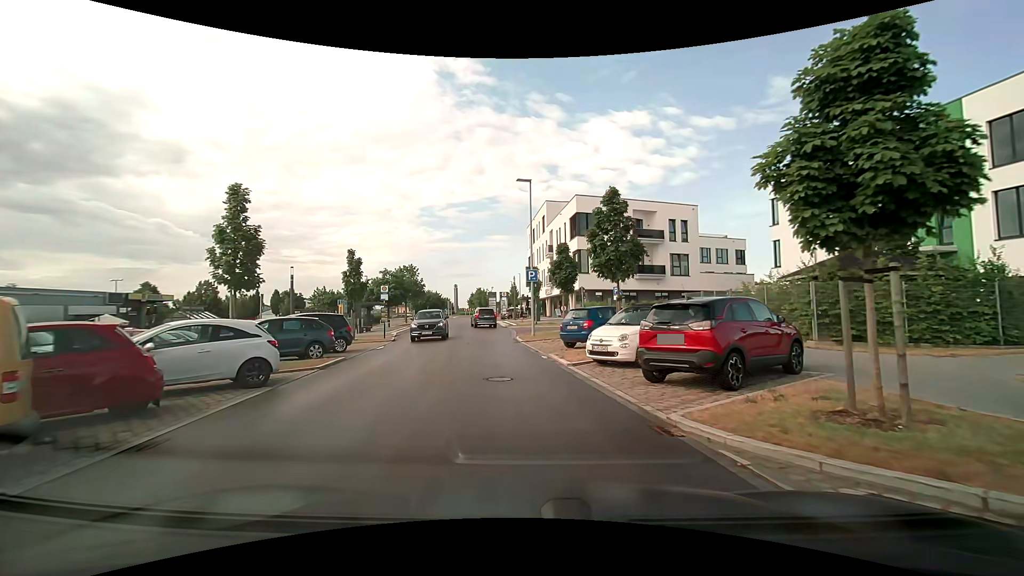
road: tertiary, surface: asphalt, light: Day
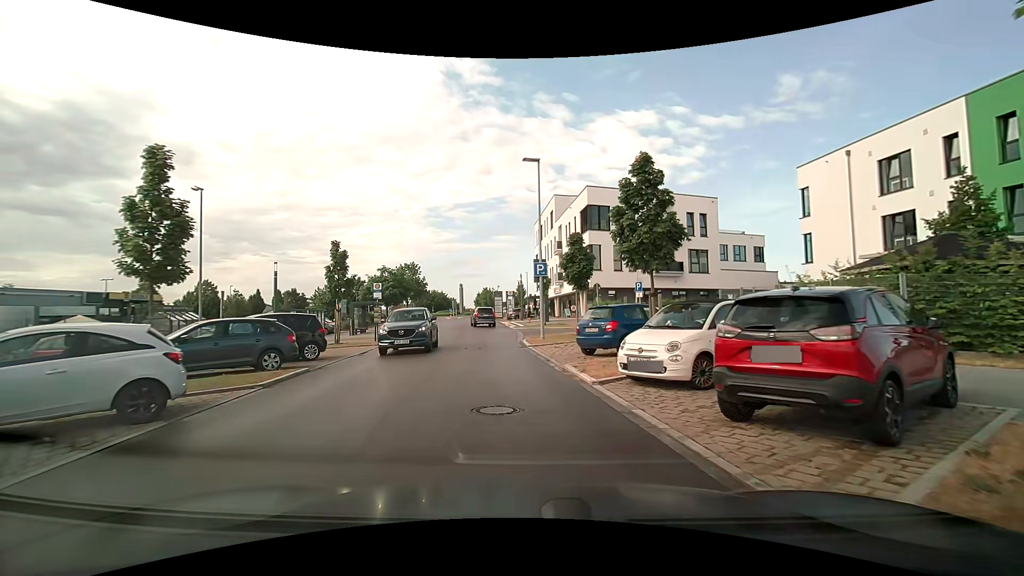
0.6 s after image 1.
(0.0, +3.5) m; 0°
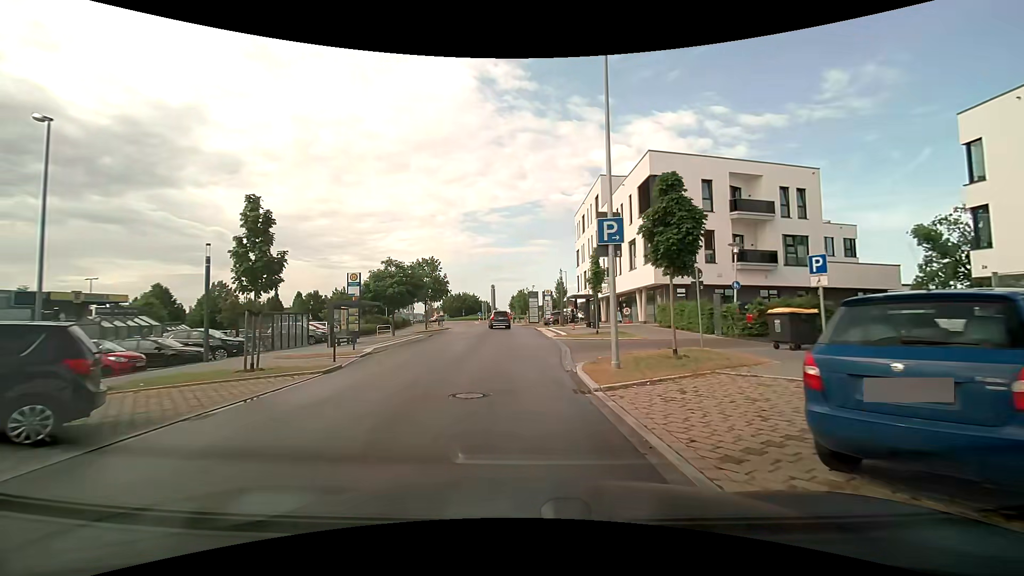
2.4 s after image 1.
(-0.4, +10.8) m; -3°
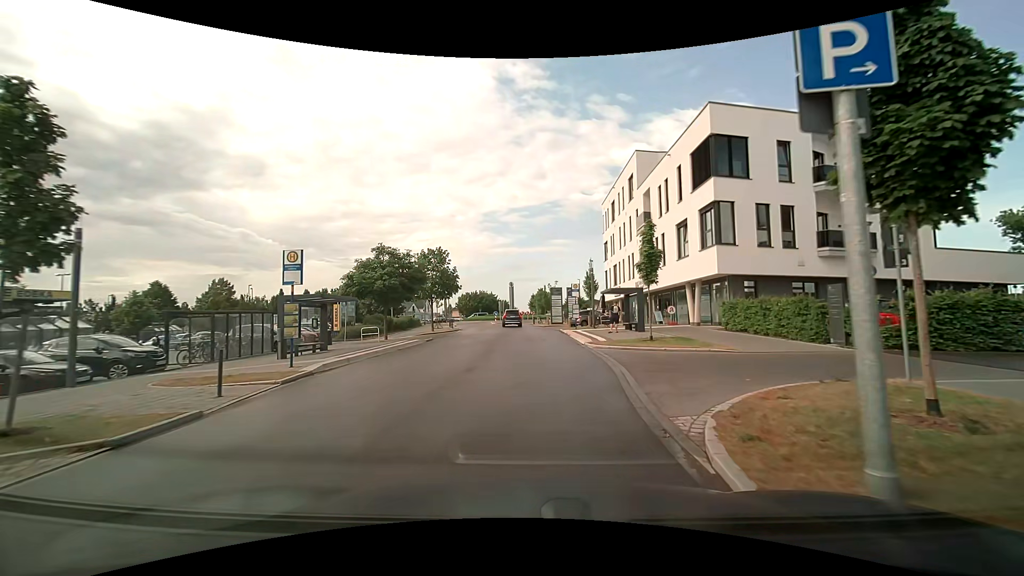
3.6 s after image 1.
(-0.3, +7.7) m; -3°
(0, +10) (0, +20) (0, +30) (0, +40) (-1, +50) (-2, +60) (-2, +70) (+1, +79) (+8, +87) (+12, +96) m
